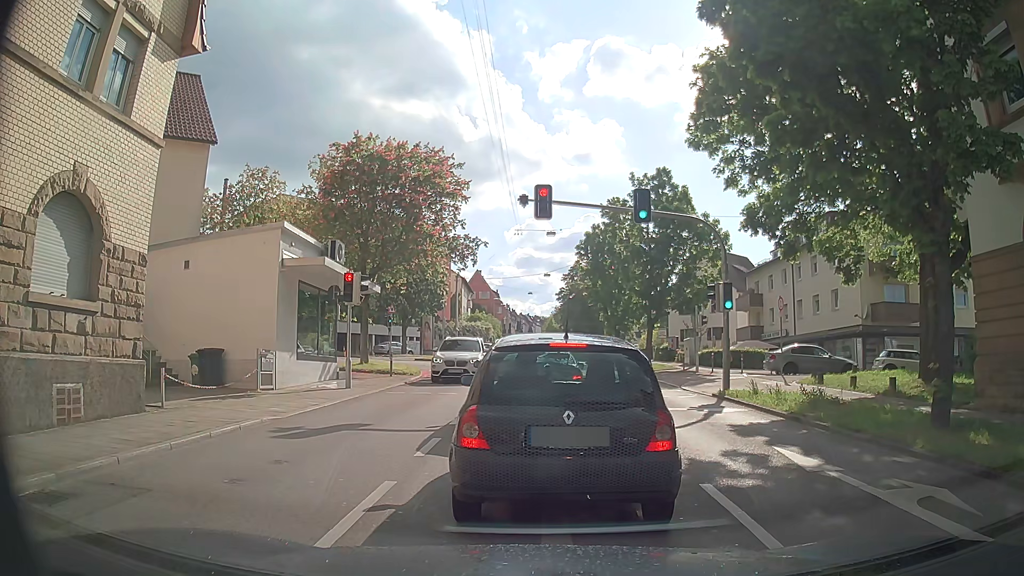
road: secondary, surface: asphalt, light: Day
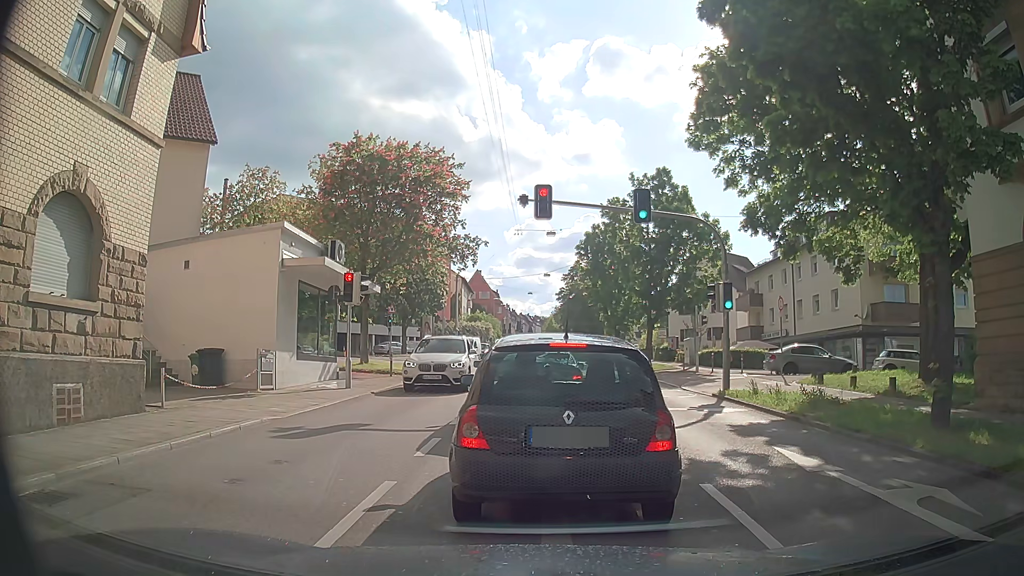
(0.0, 0.0) m; 0°
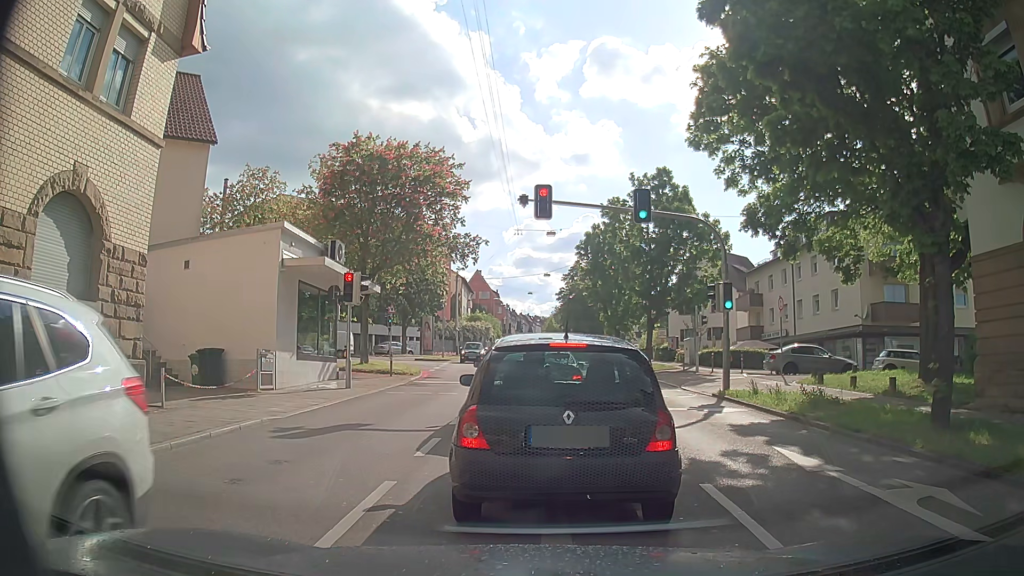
(0.0, 0.0) m; 0°
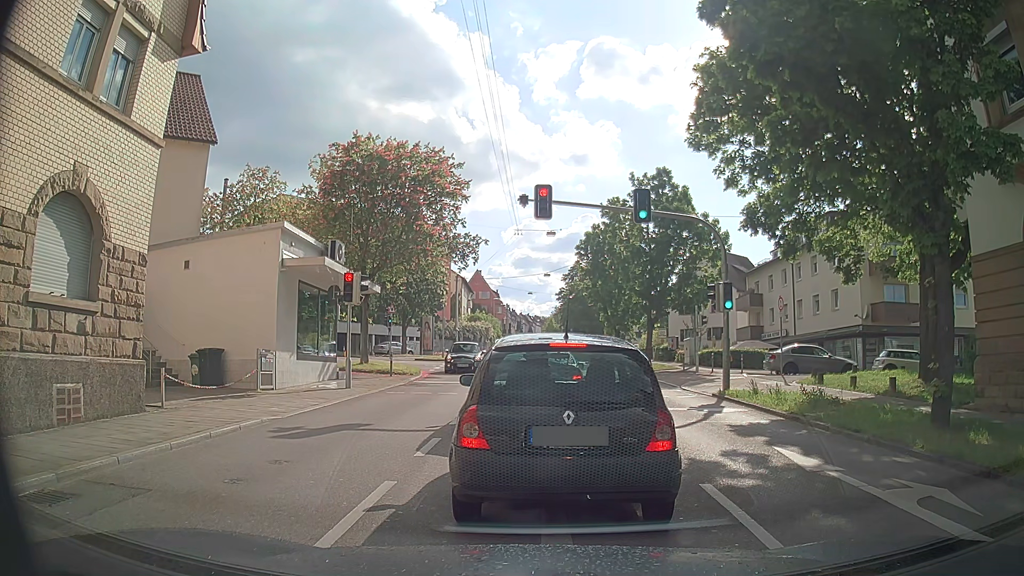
(0.0, 0.0) m; 0°
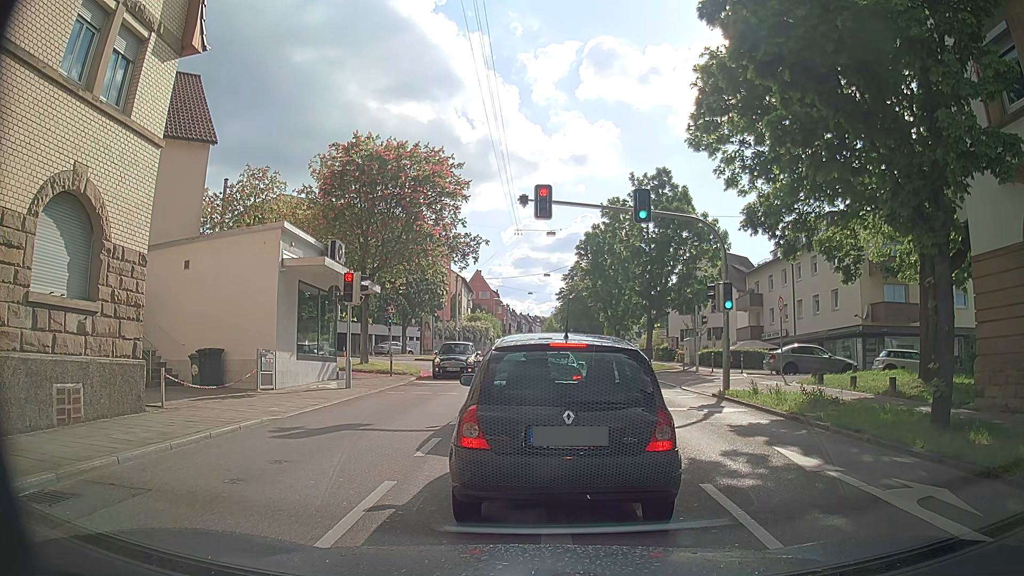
(0.0, 0.0) m; 0°
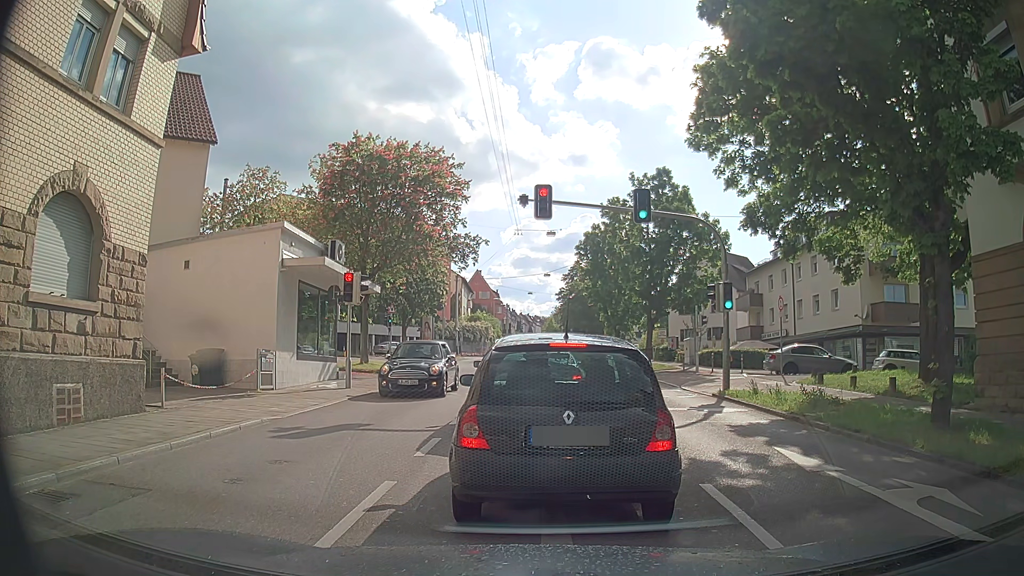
(0.0, 0.0) m; 0°
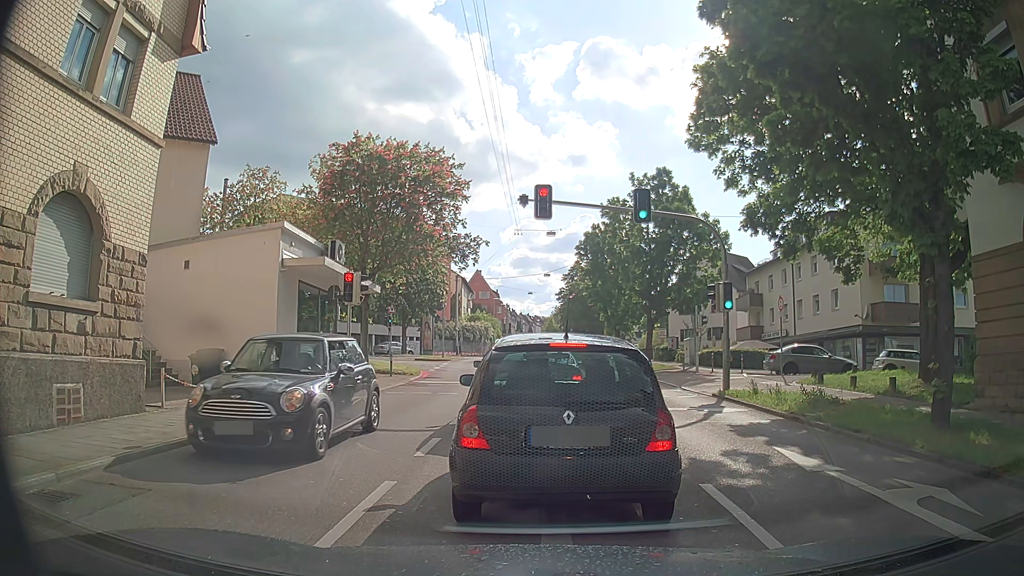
(0.0, 0.0) m; 0°
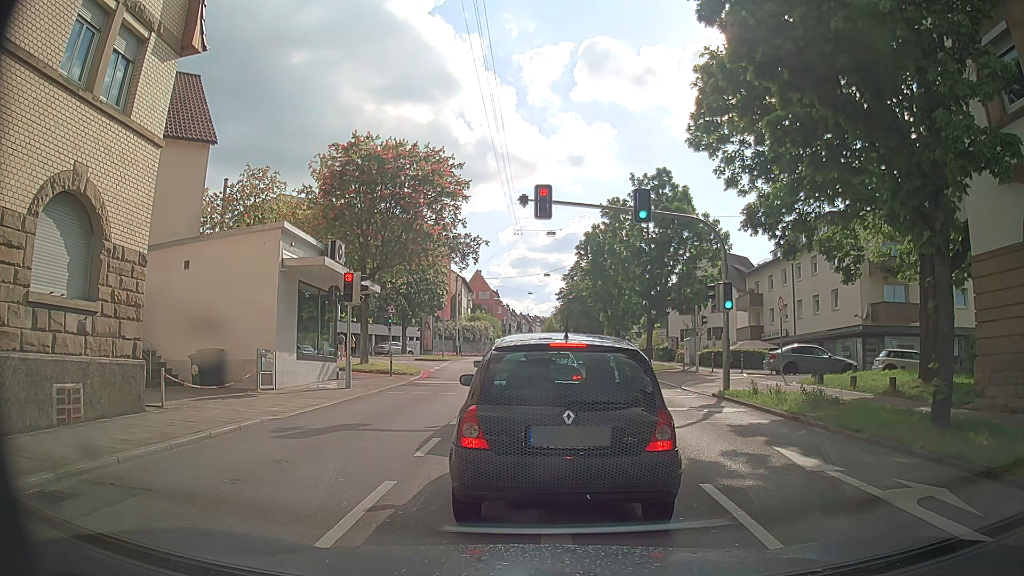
(0.0, 0.0) m; 0°
